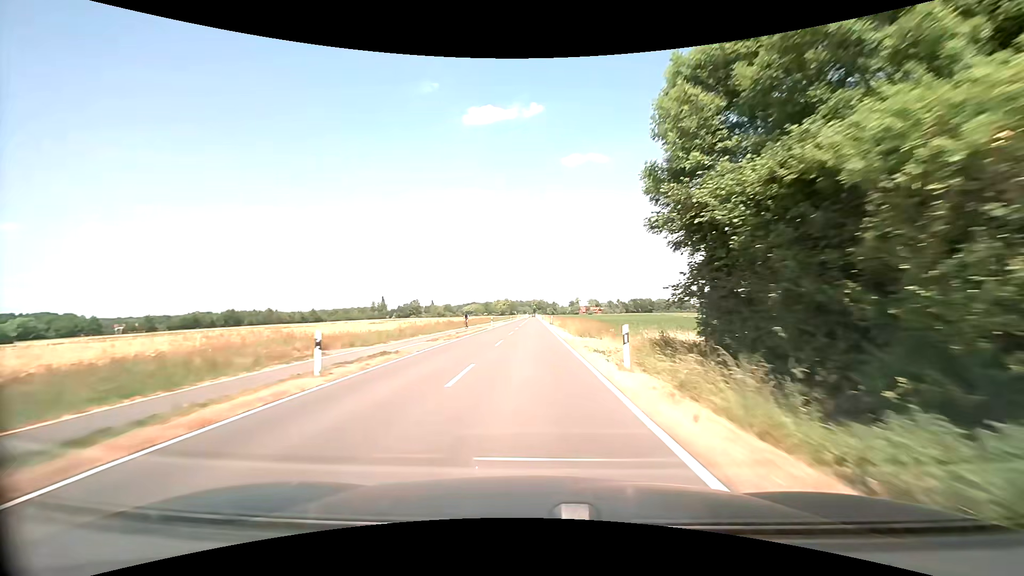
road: tertiary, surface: asphalt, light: Day
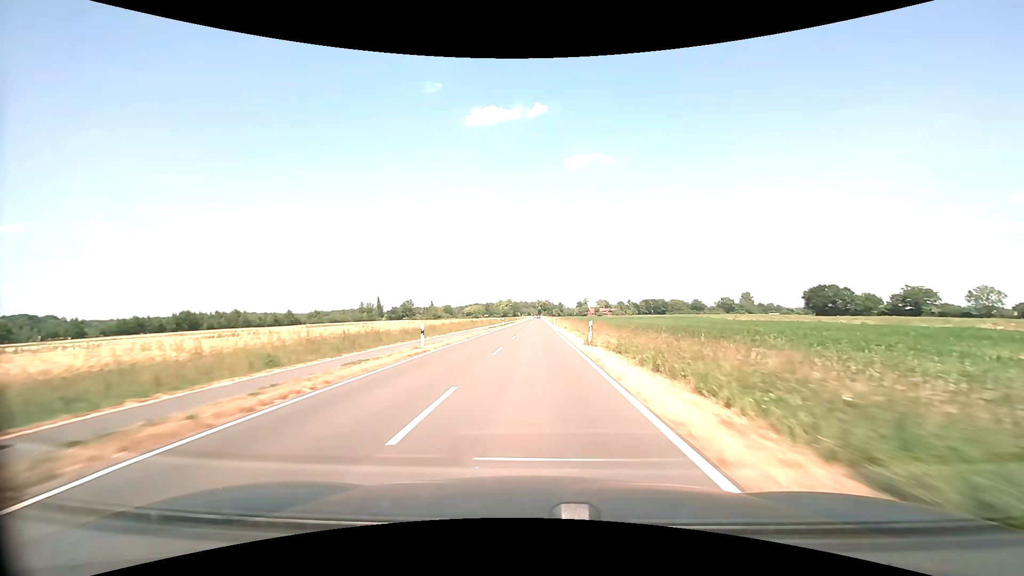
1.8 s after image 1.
(-0.2, +40.0) m; -1°
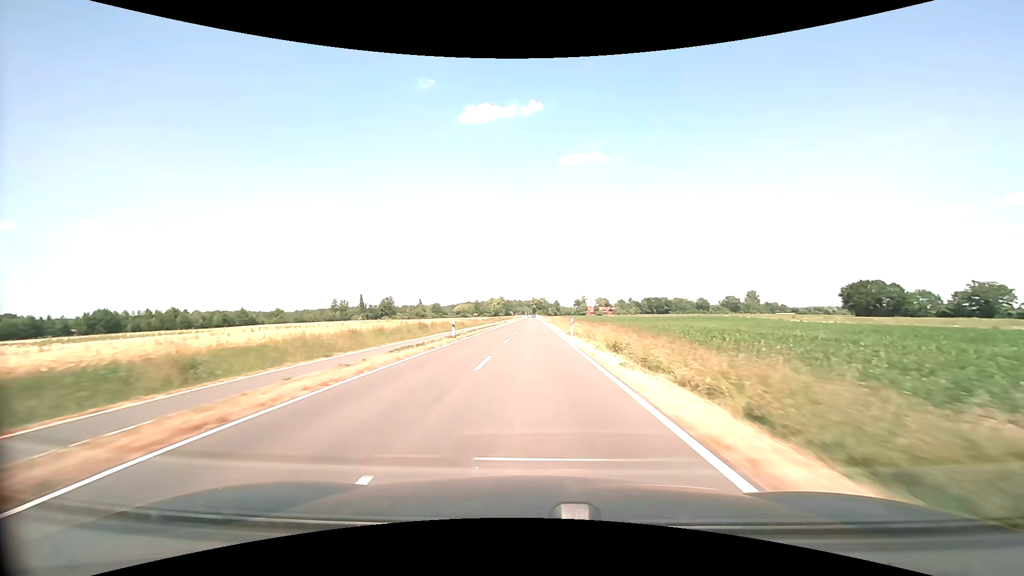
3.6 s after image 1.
(+0.2, +41.1) m; +1°
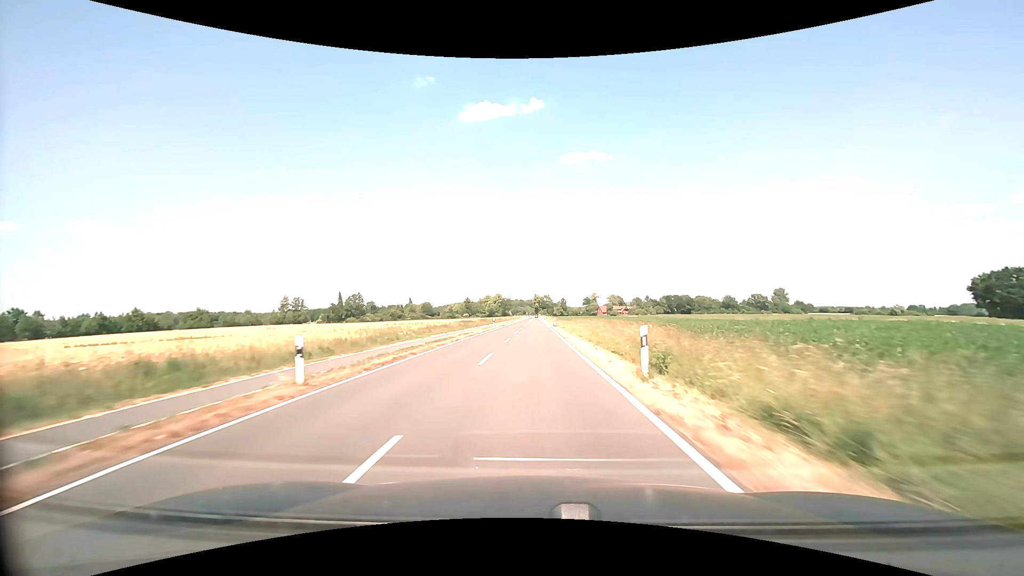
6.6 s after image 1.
(0.0, +70.7) m; 0°
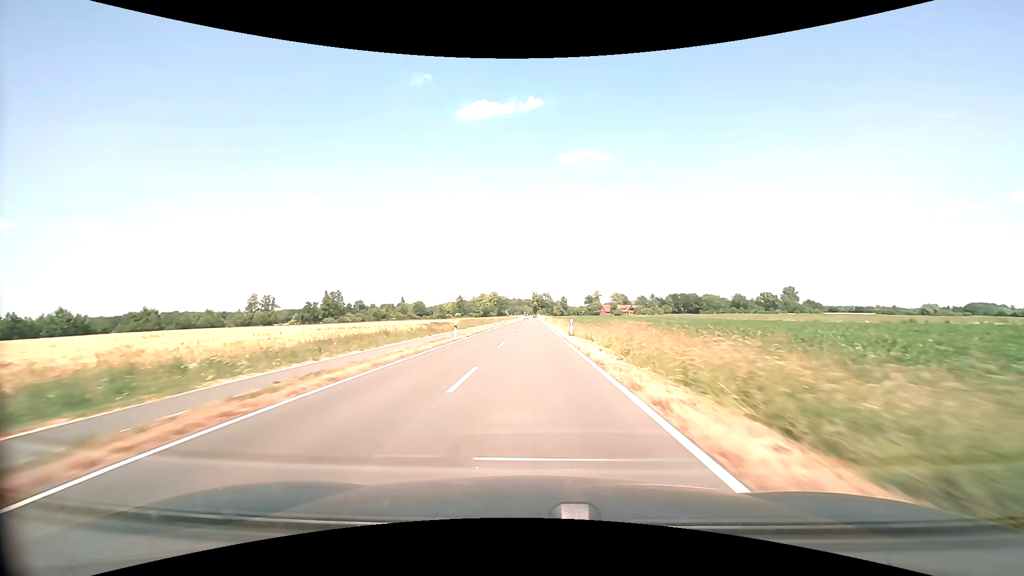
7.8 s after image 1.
(0.0, +28.9) m; 0°
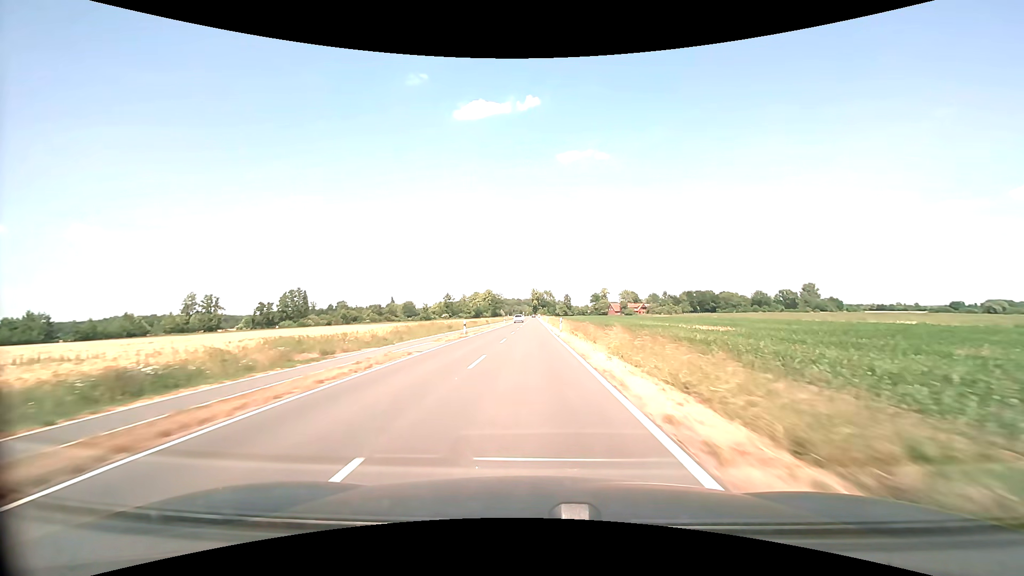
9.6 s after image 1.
(+0.2, +43.9) m; 0°
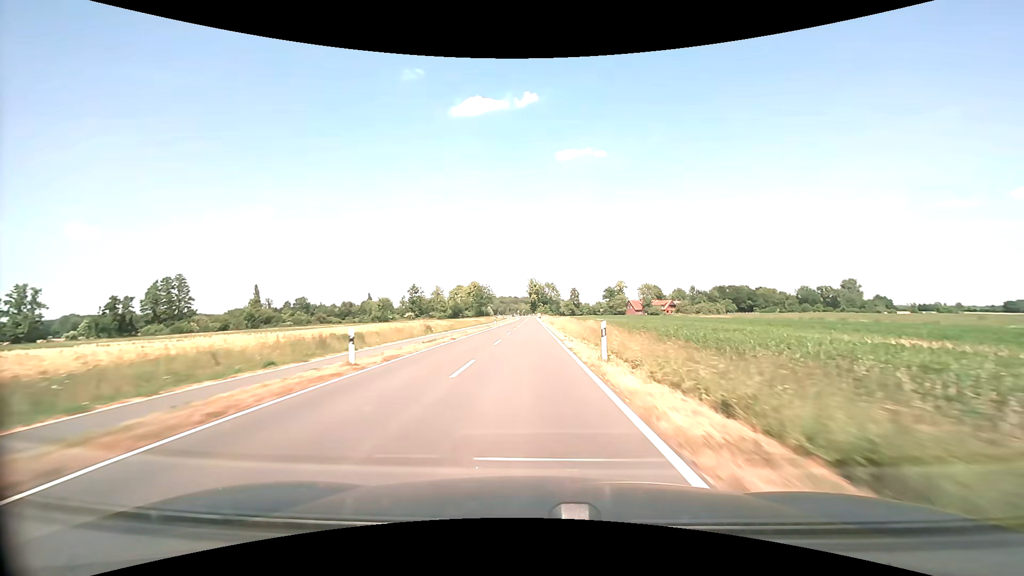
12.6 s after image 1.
(+0.1, +73.9) m; 0°
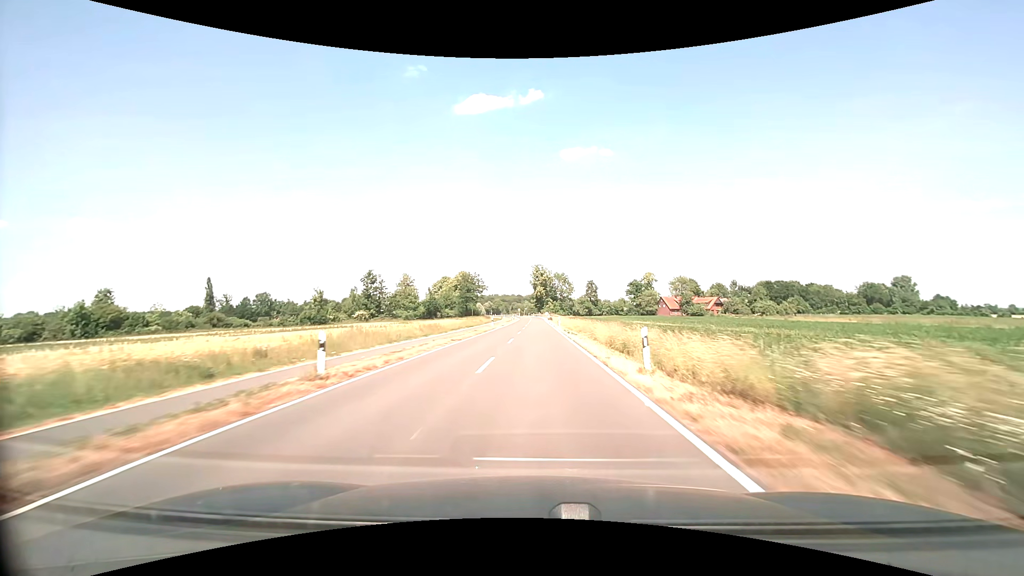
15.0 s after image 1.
(-0.6, +59.2) m; -1°
(0, +10) (0, +20) (0, +30) (0, +40) (0, +50) (0, +60) (+1, +70) (+1, +80) (+1, +90) (+1, +100) m
